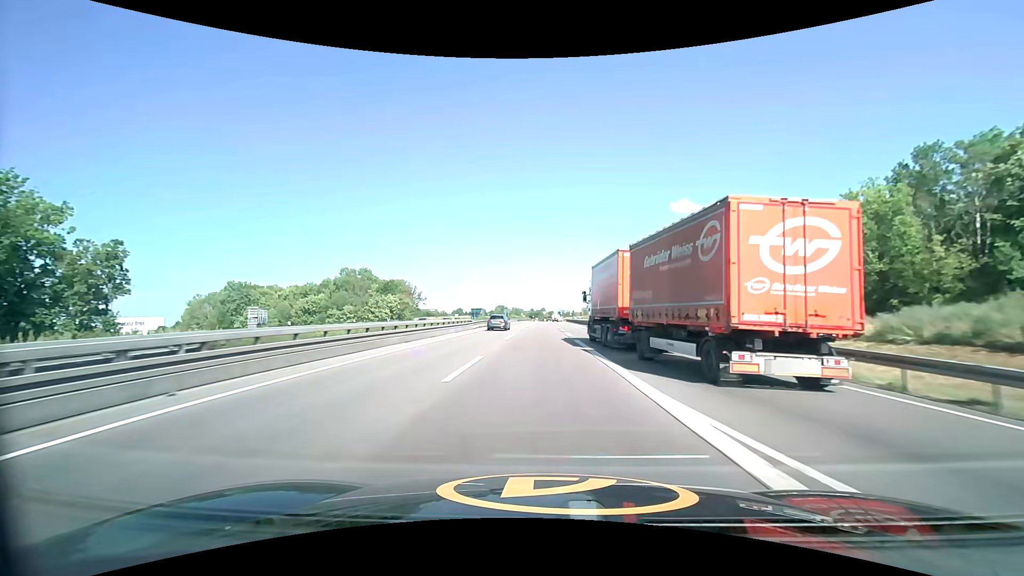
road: trunk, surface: asphalt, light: Day
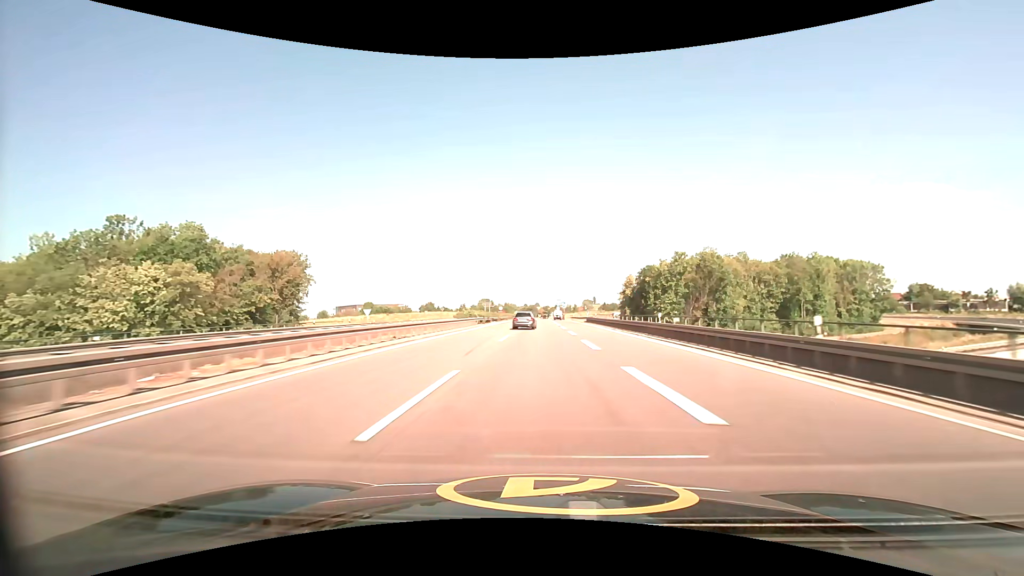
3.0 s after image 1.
(+0.1, +76.5) m; 0°
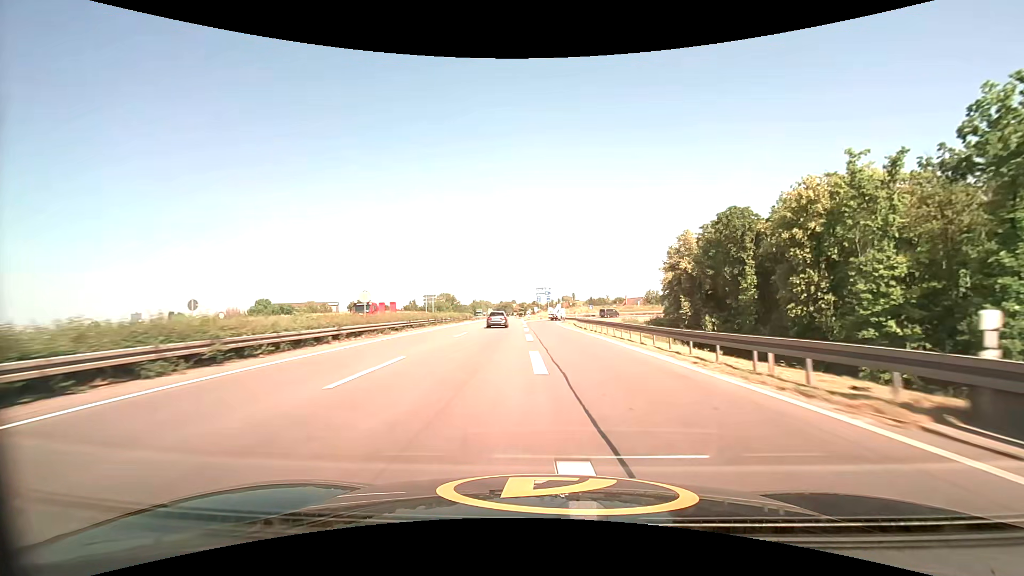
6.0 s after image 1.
(+1.7, +67.5) m; +3°
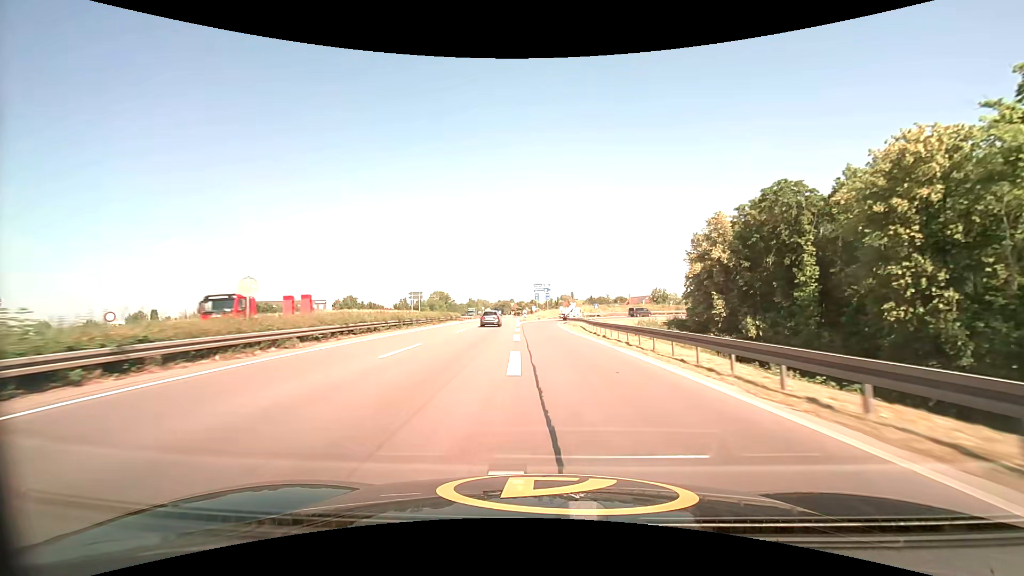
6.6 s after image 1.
(0.0, +12.2) m; 0°
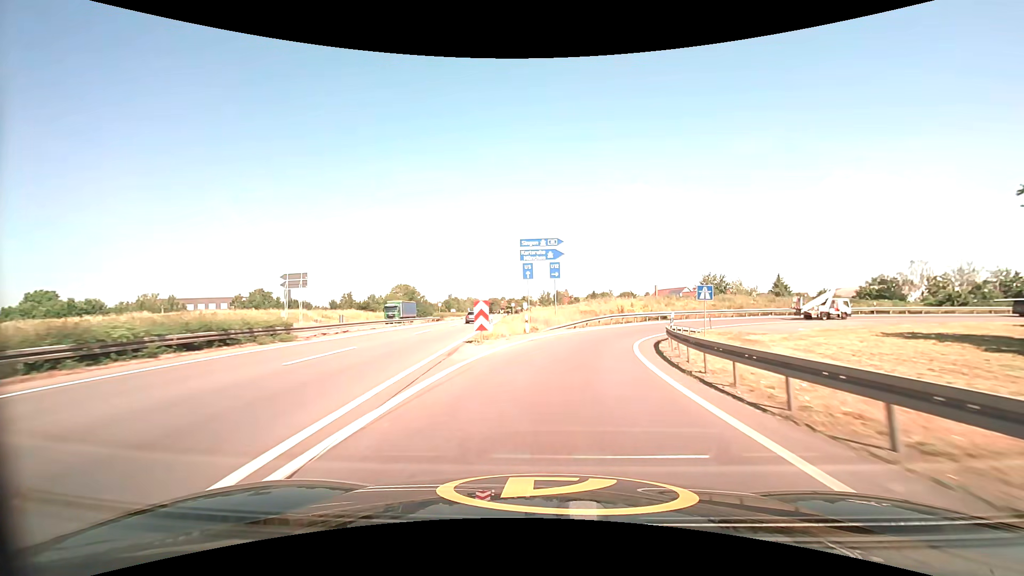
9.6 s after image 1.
(-0.5, +54.8) m; +1°
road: motorway_link
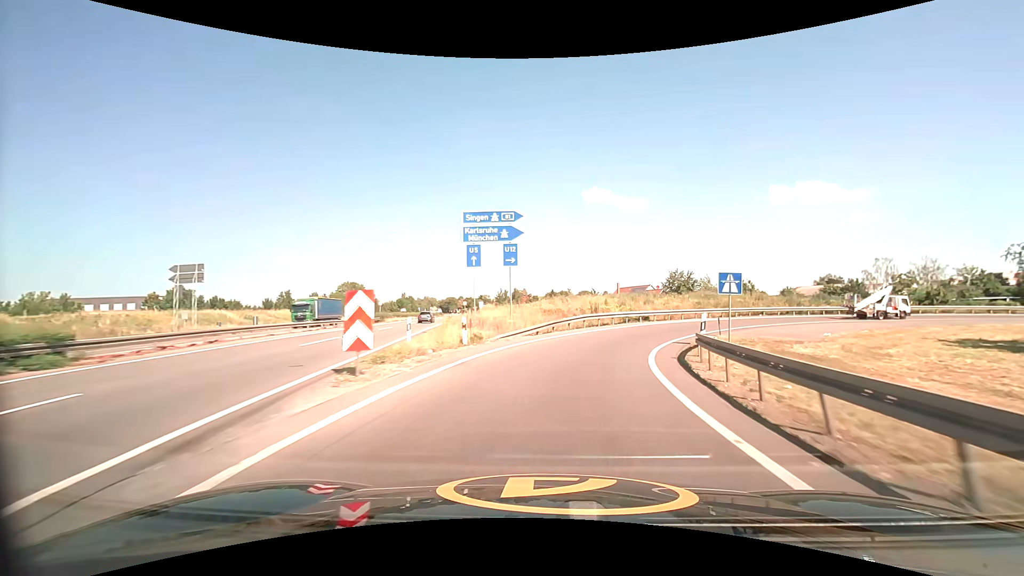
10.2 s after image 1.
(+0.3, +9.7) m; +4°
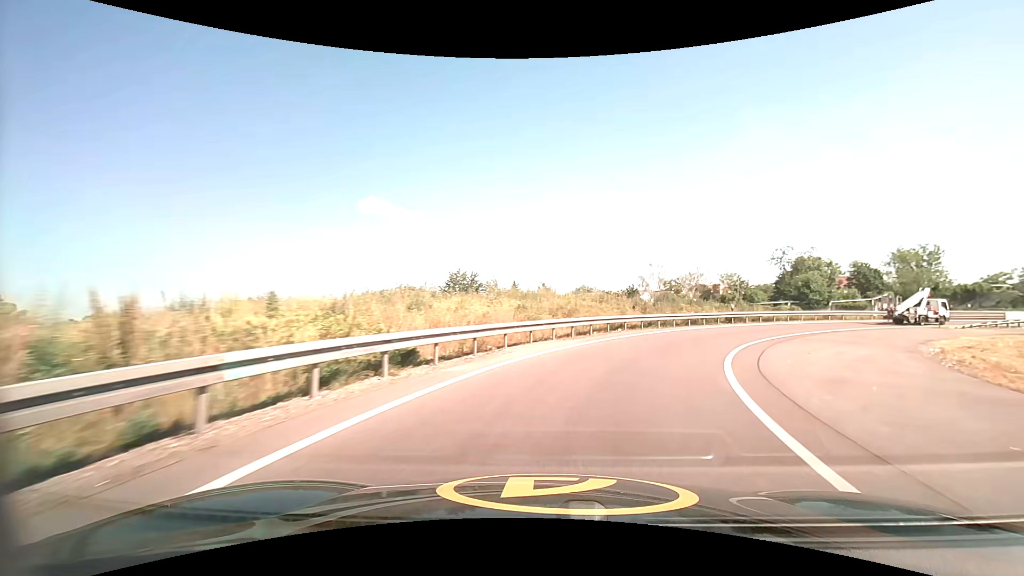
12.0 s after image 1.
(+5.2, +26.0) m; +25°
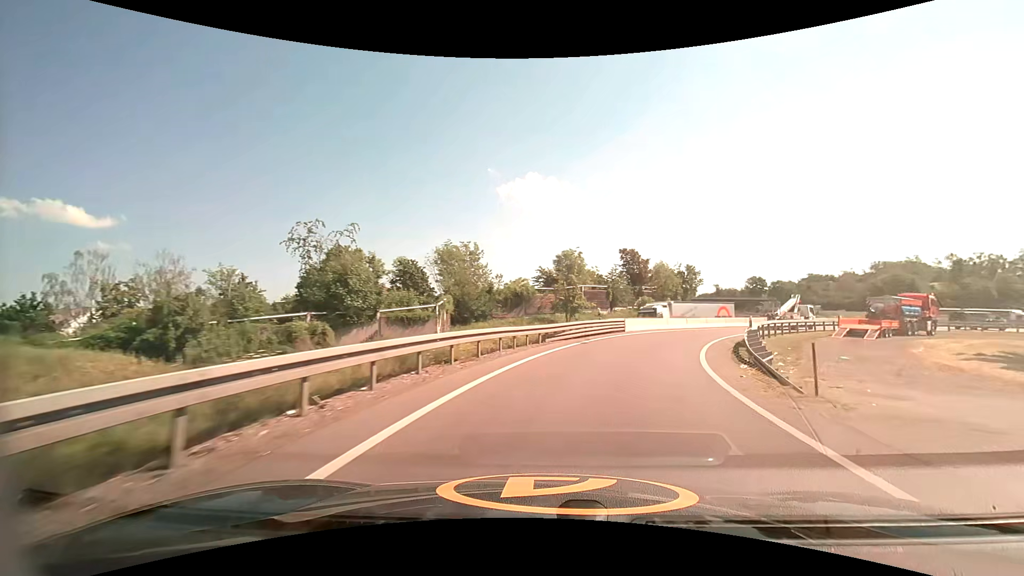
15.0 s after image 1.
(+17.6, +36.7) m; +49°
(+1, +10) (+3, +20) (+7, +29) (+13, +37) (+20, +45) (+27, +51) (+36, +55) (+46, +58) (+56, +59) (+66, +58) m
